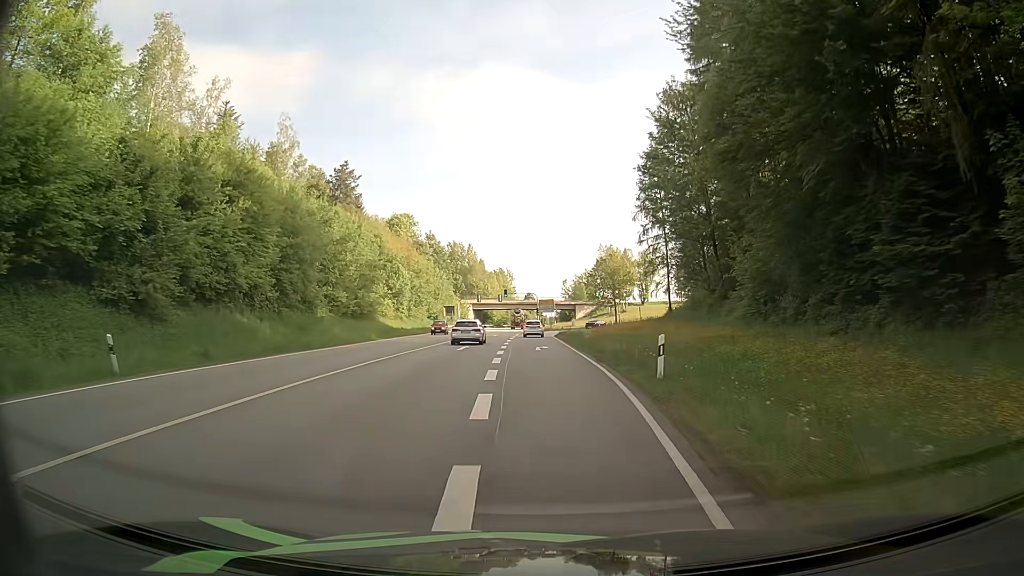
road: primary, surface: asphalt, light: Day
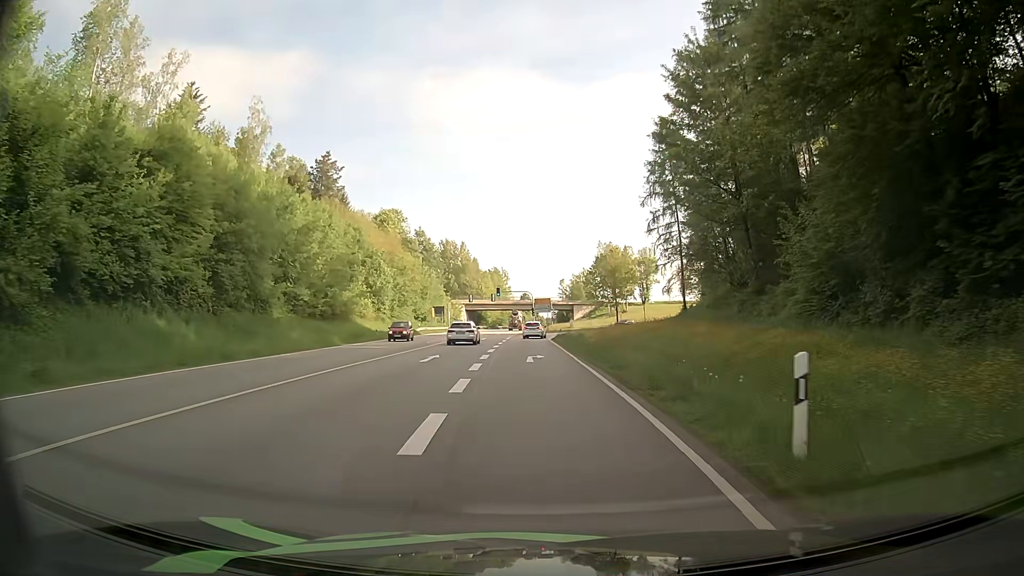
(0.0, +8.4) m; 0°
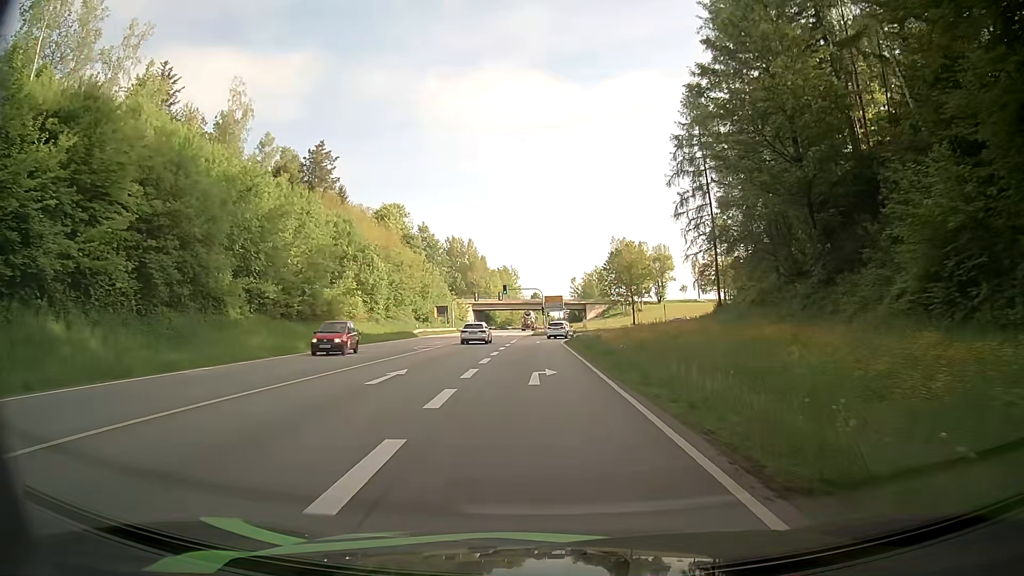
(0.0, +8.1) m; -1°
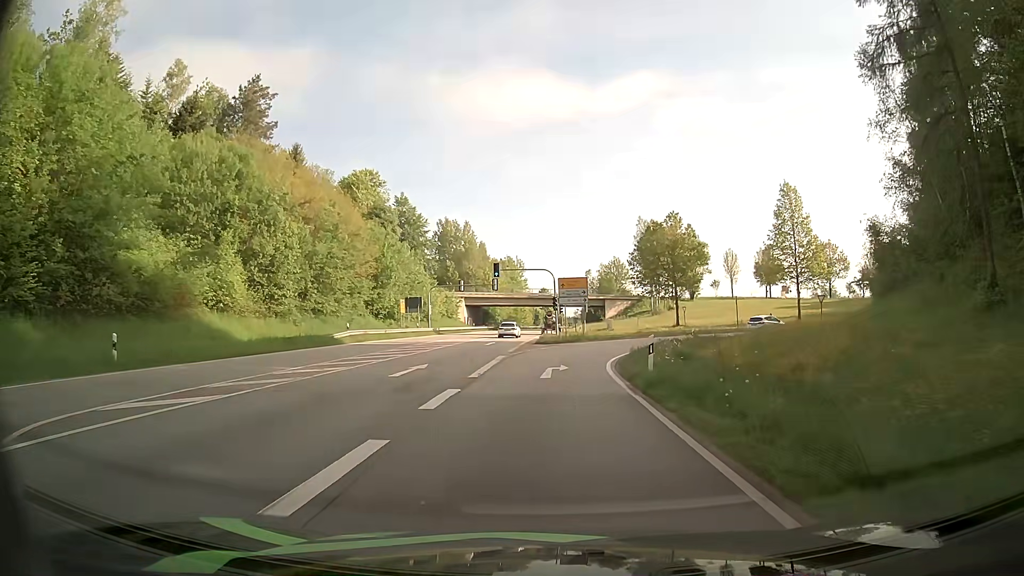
(-0.5, +30.0) m; -1°
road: tertiary_link
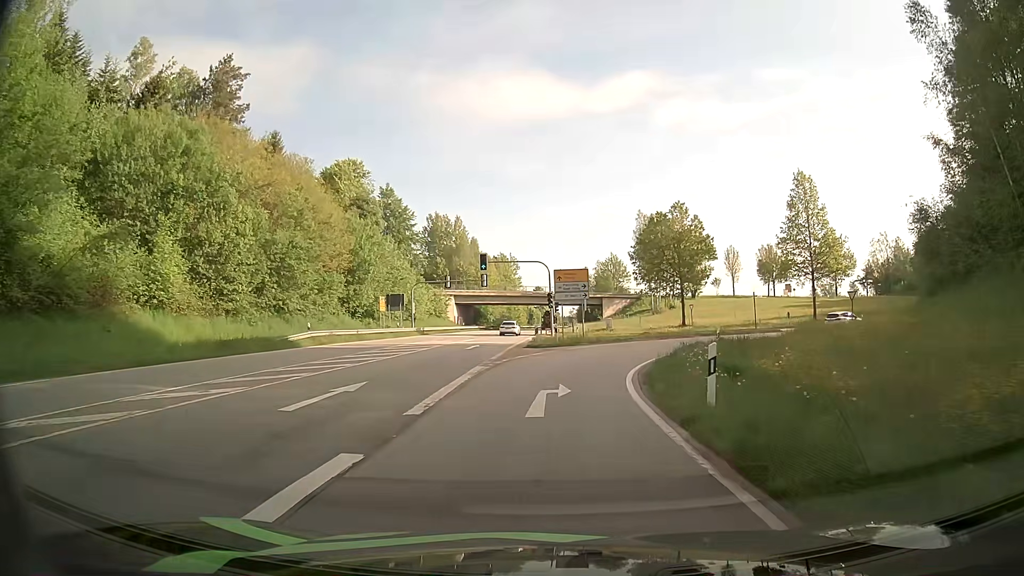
(0.0, +6.7) m; 0°
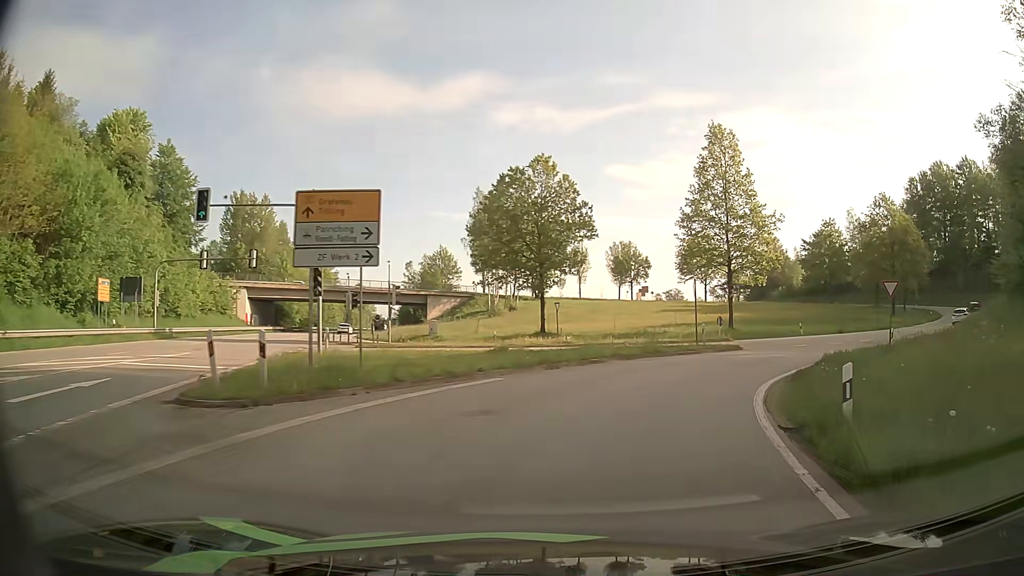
(+1.8, +23.8) m; +14°
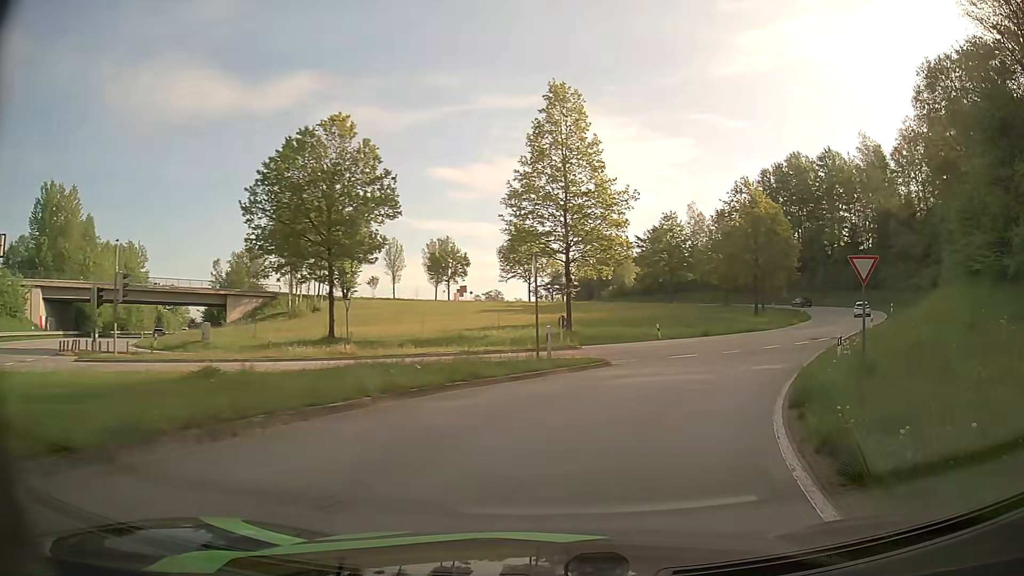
(+1.5, +11.1) m; +15°
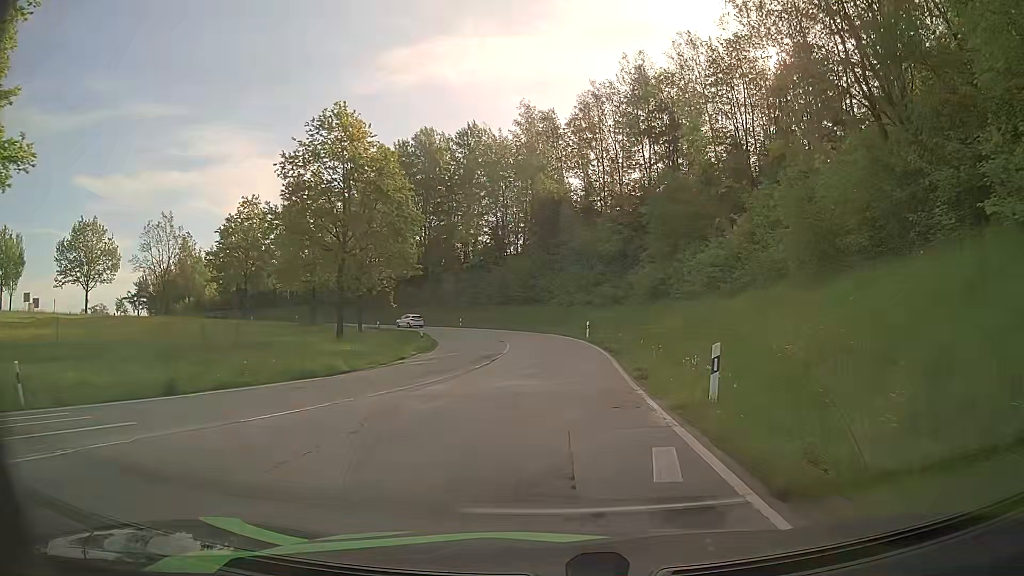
(+10.6, +29.2) m; +33°
(0, +10) (+1, +20) (+1, +30) (0, +40) (-2, +50) (-4, +59) (-9, +68) (-15, +76) (-22, +83) (-31, +88) m
